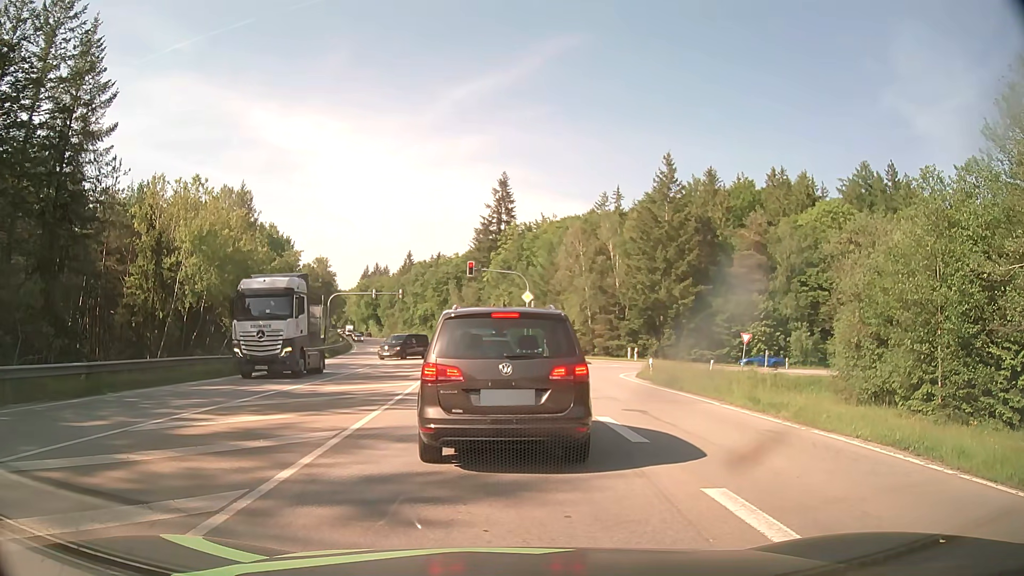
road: secondary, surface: asphalt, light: Day
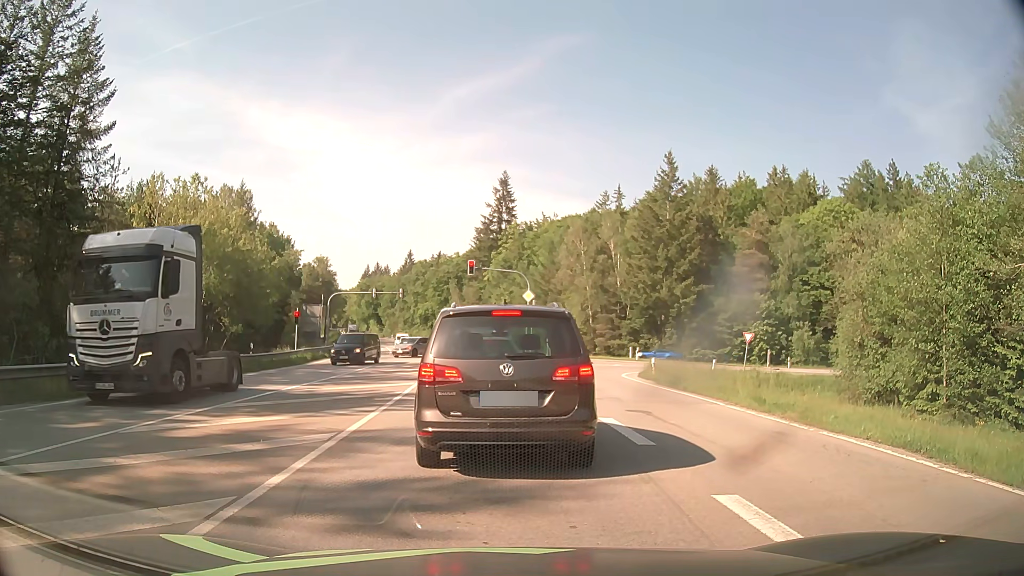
(0.0, +0.3) m; 0°
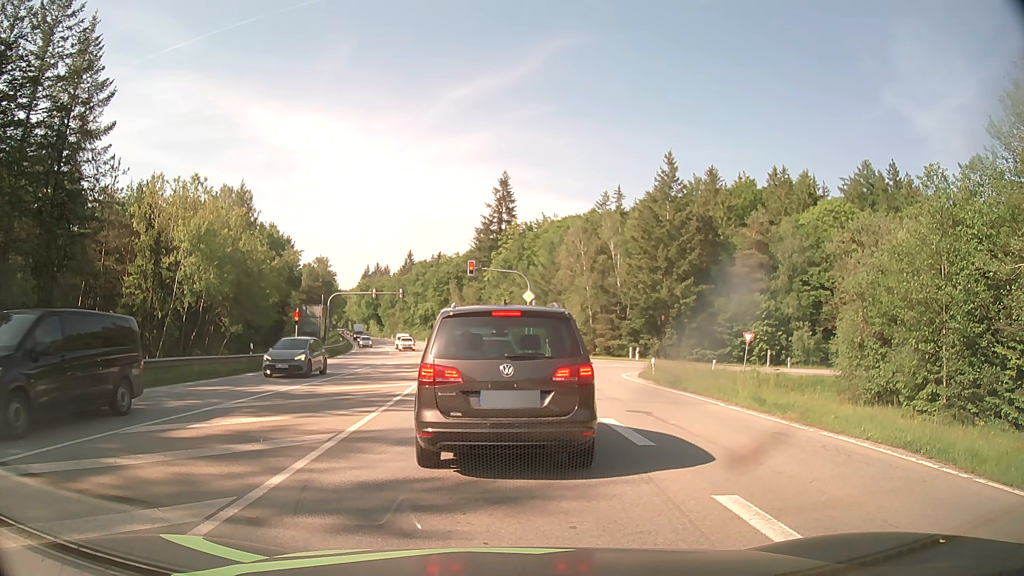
(0.0, +0.1) m; 0°
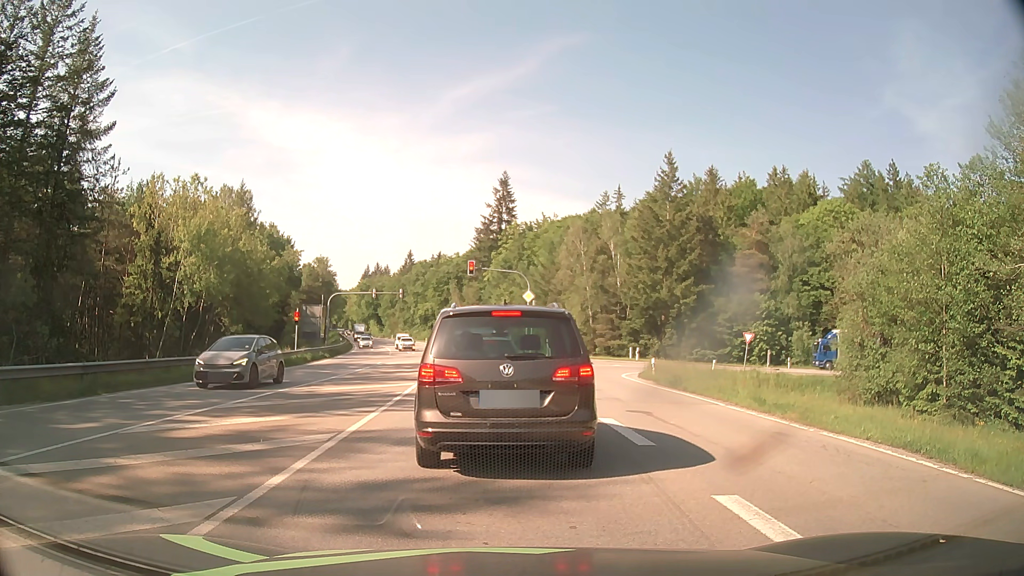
(0.0, 0.0) m; 0°
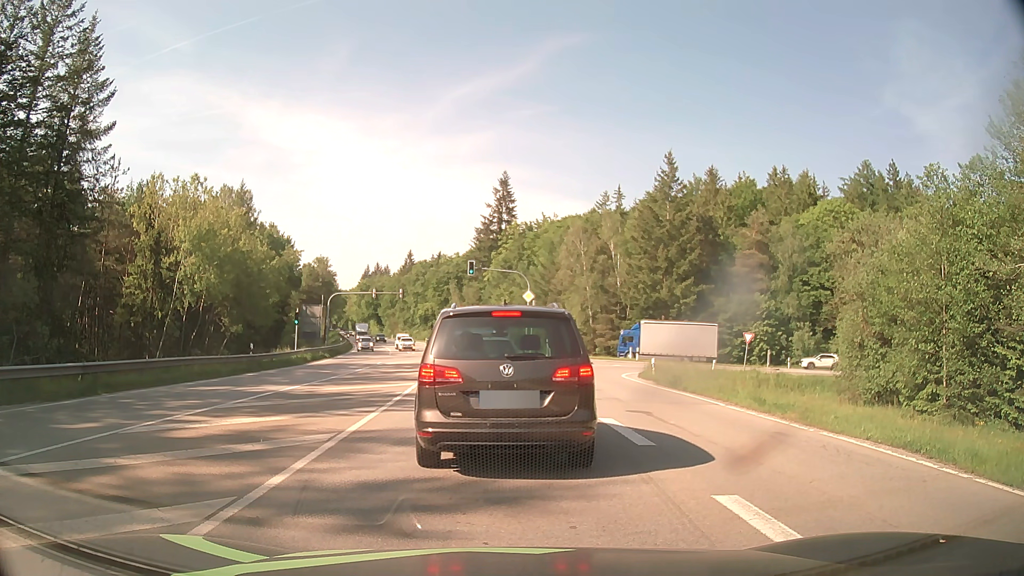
(0.0, 0.0) m; 0°
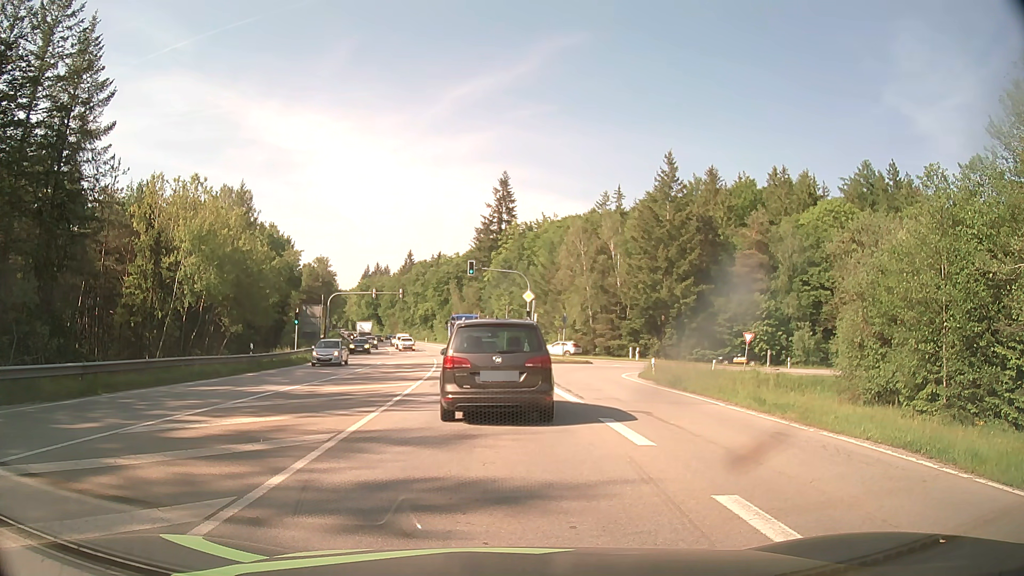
(0.0, 0.0) m; 0°
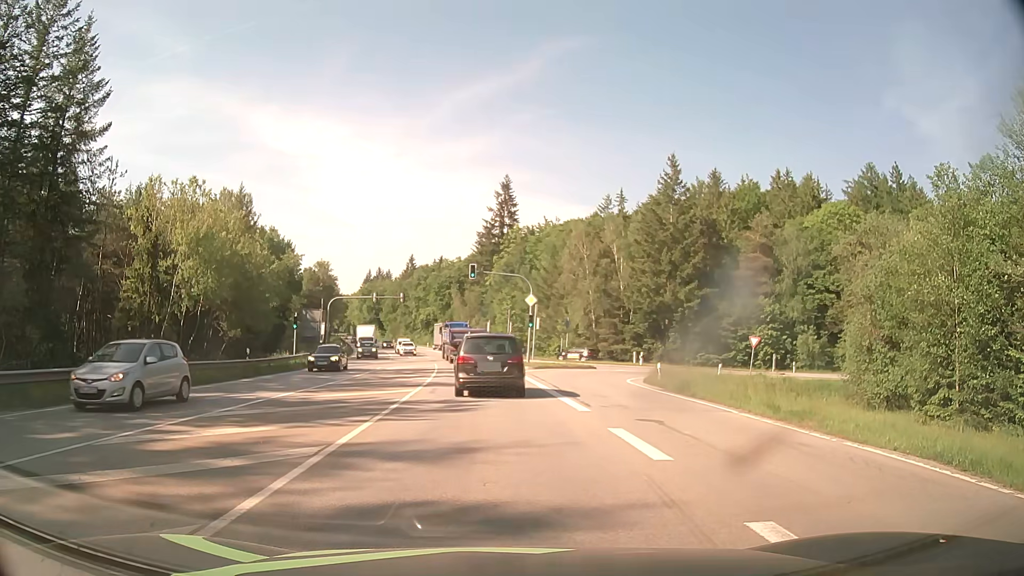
(0.0, +0.9) m; -2°
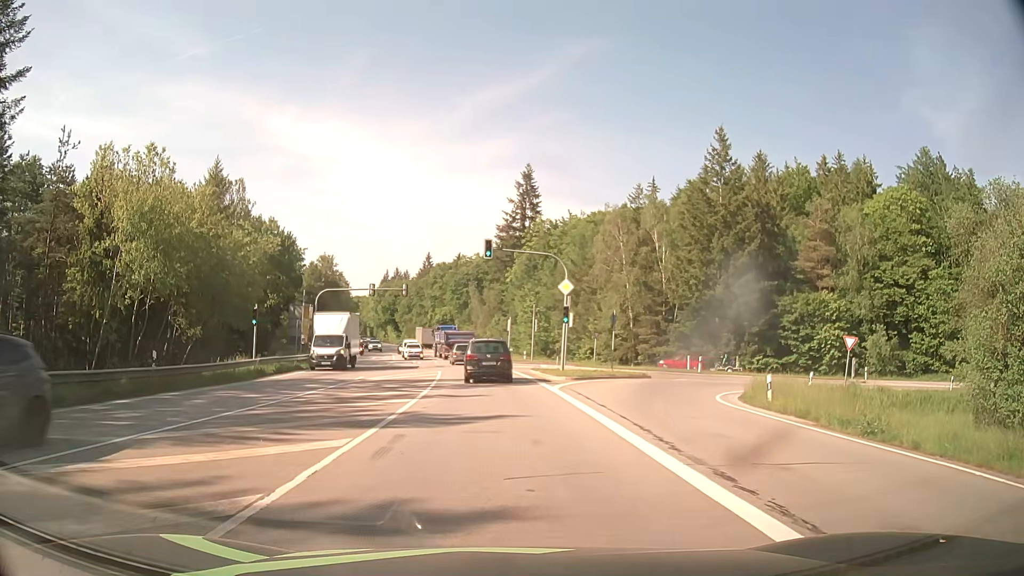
(-0.4, +11.8) m; -3°
(0, +10) (0, +20) (-1, +30) (-2, +40) (-3, +50) (-4, +60) (-5, +70) (-7, +80) (-9, +89) (-11, +99) m
